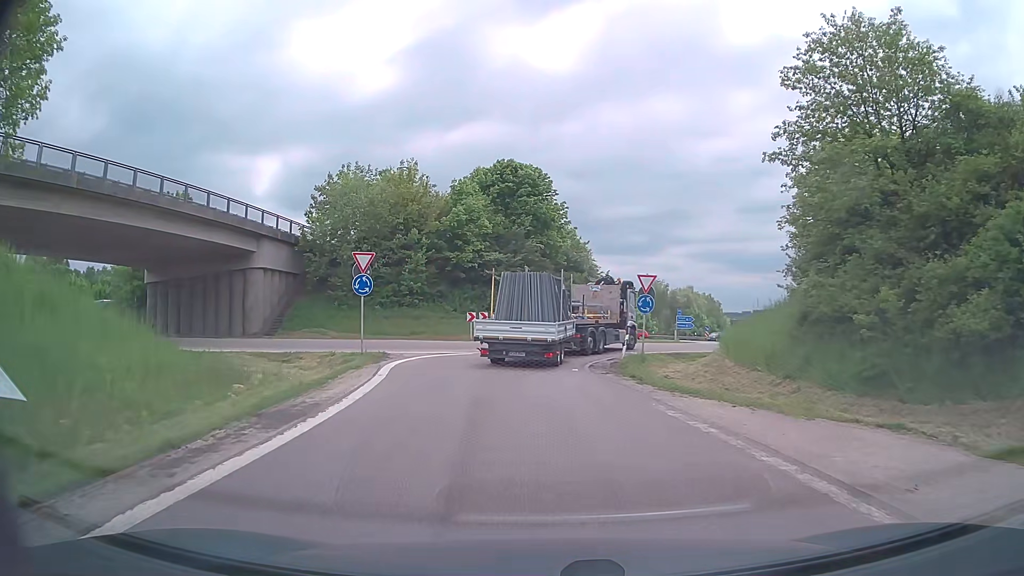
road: trunk_link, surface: asphalt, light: Day
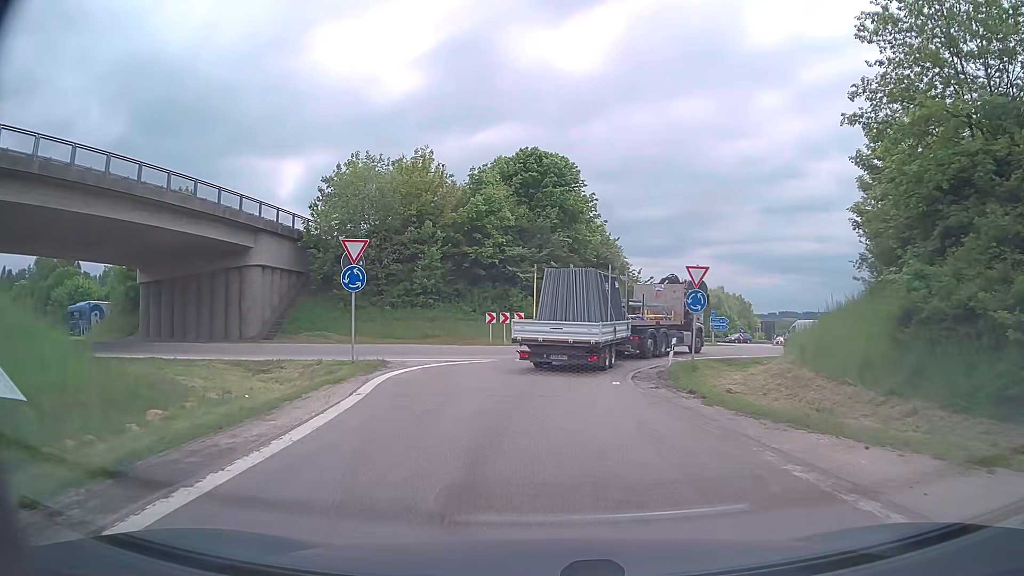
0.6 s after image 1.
(-0.1, +4.3) m; -3°
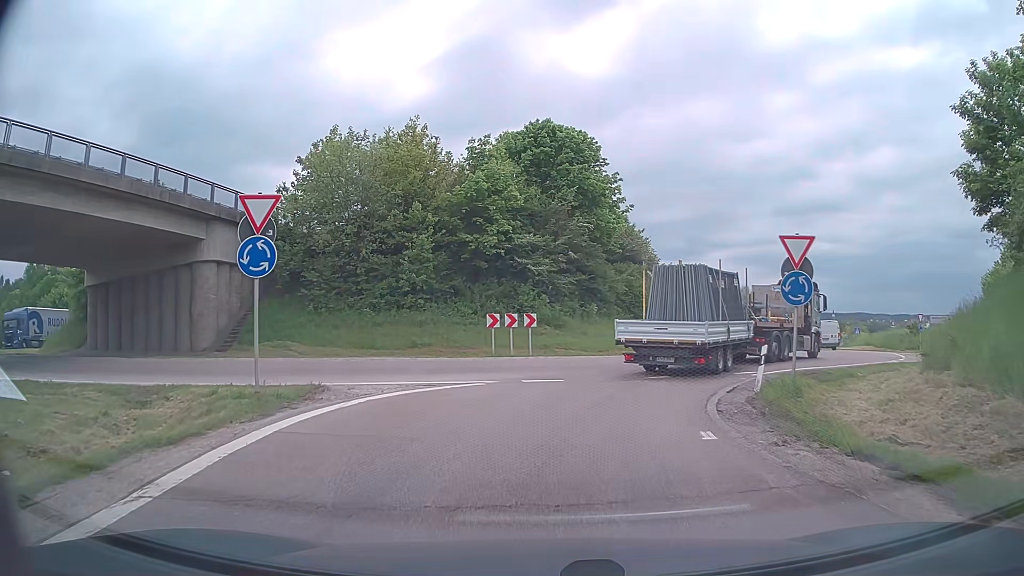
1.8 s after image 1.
(-0.1, +7.7) m; -1°
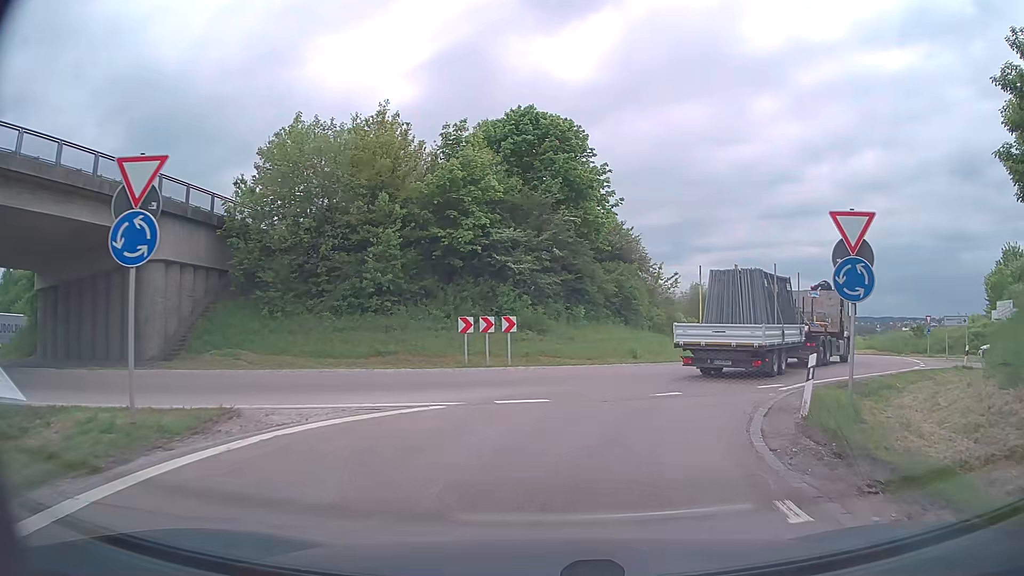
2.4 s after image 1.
(0.0, +3.6) m; +1°
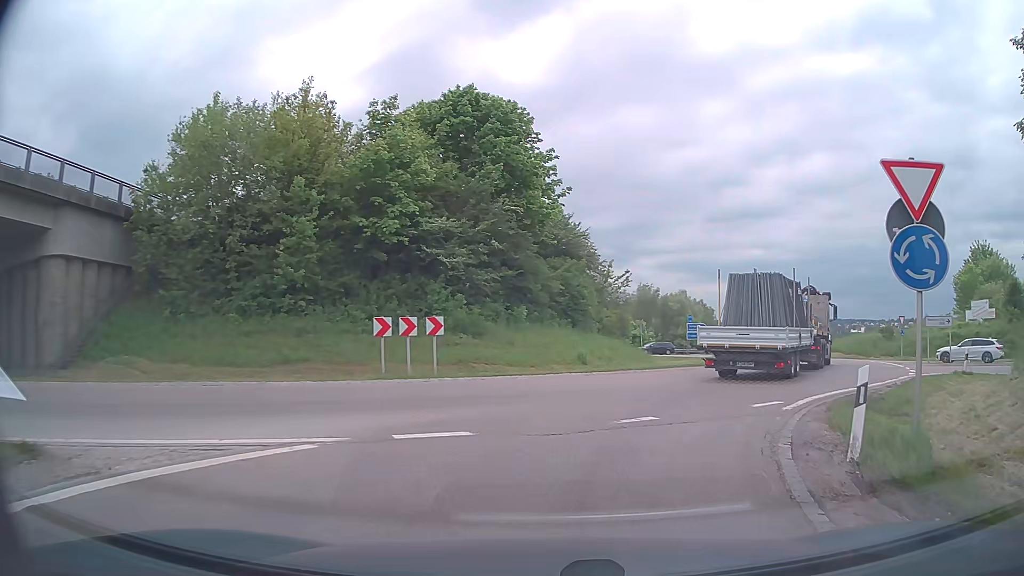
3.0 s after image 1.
(+0.2, +4.0) m; +4°
